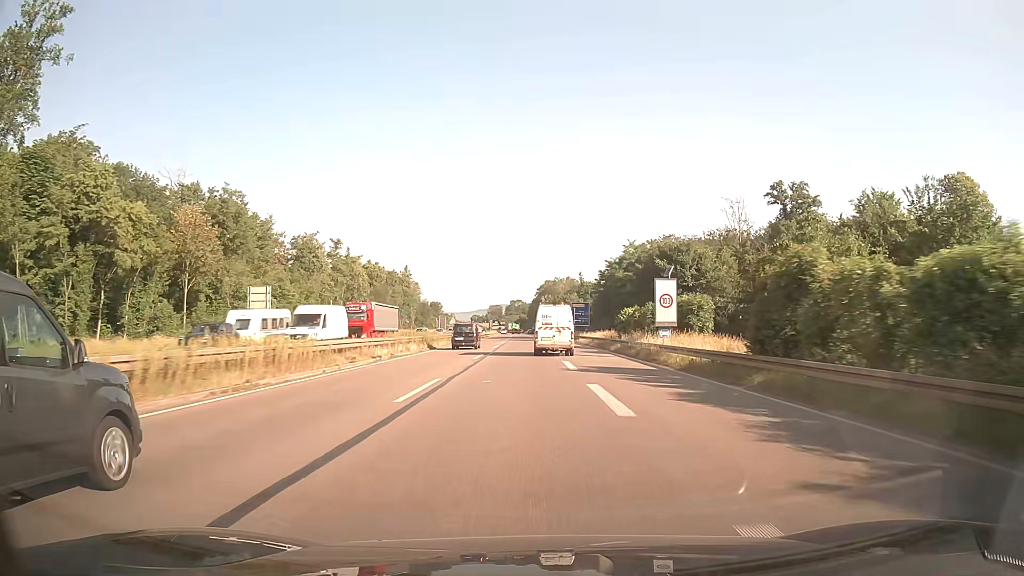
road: trunk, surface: asphalt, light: Day
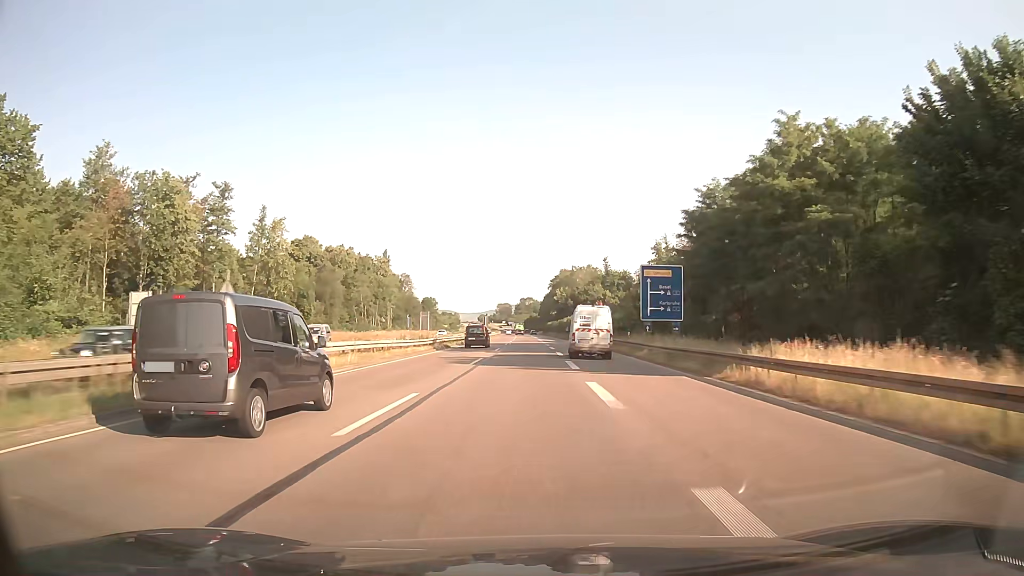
(-0.4, +59.0) m; -1°
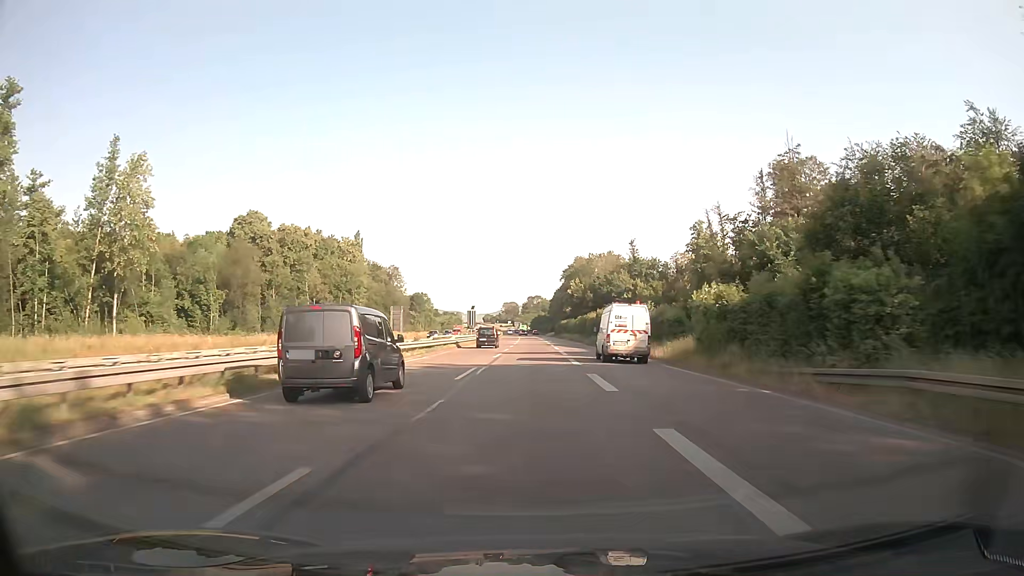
(-0.3, +44.9) m; -1°
(0, +10) (0, +20) (0, +30) (0, +40) (0, +50) (0, +60) (0, +70) (0, +80) (0, +90) (-1, +100) m
